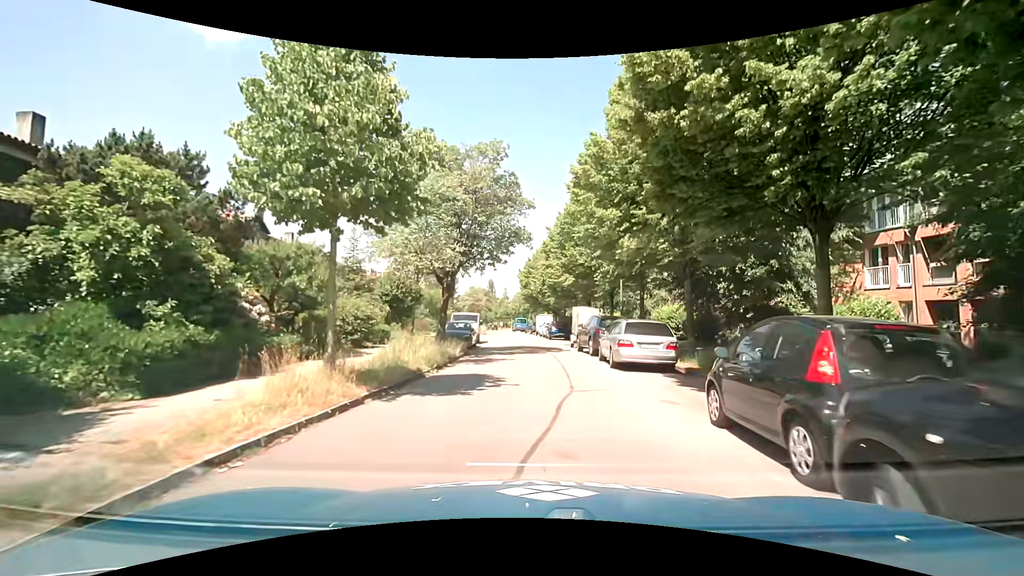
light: Day
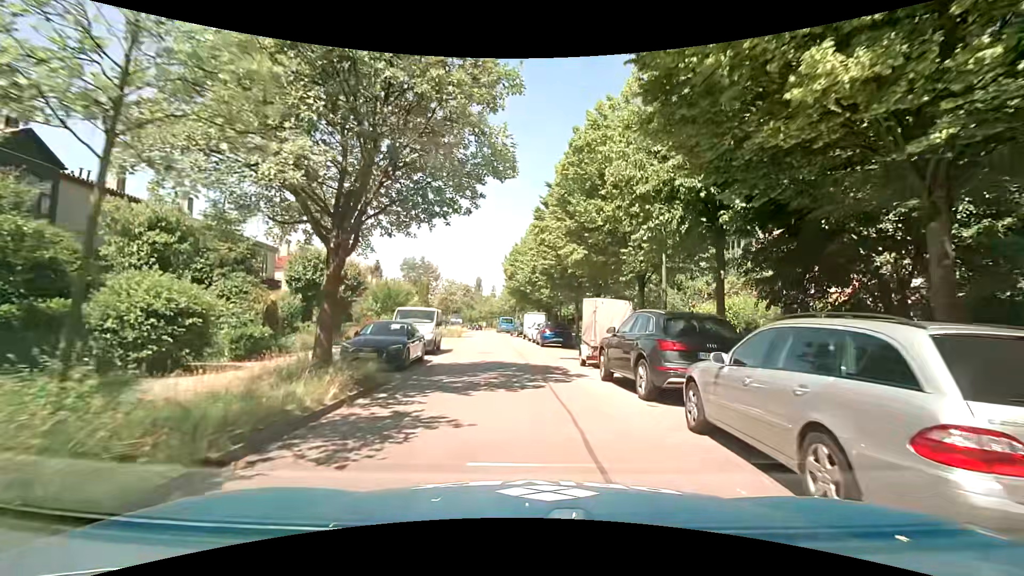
(+0.2, +11.3) m; 0°
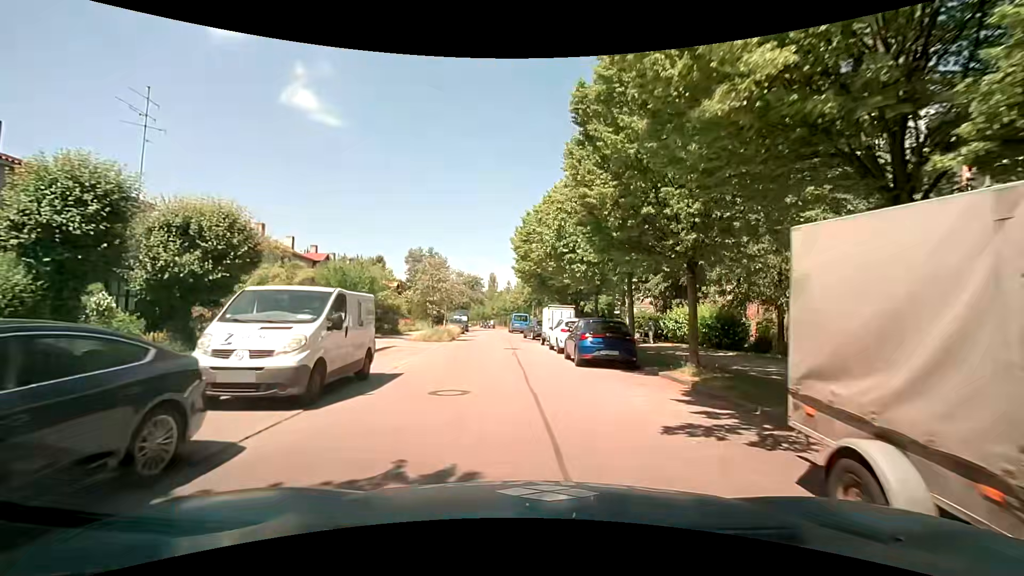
(+0.1, +13.0) m; -1°
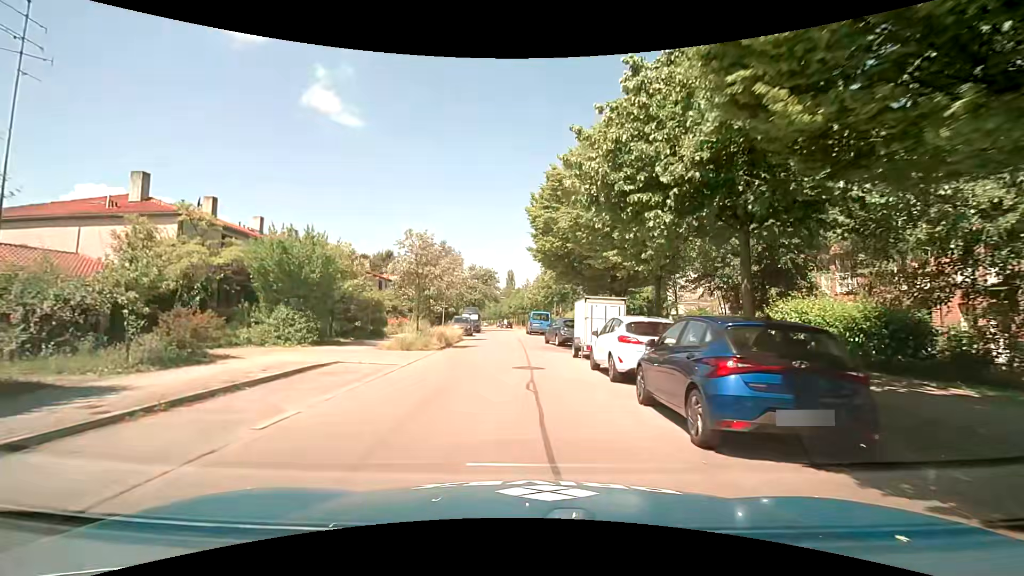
(-0.2, +9.2) m; -3°
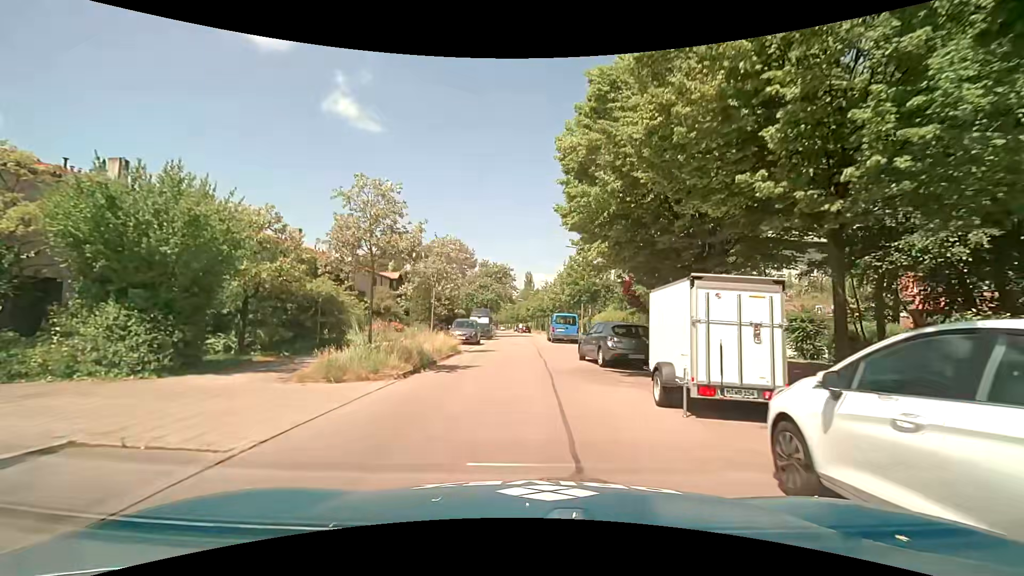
(-0.2, +9.3) m; -2°
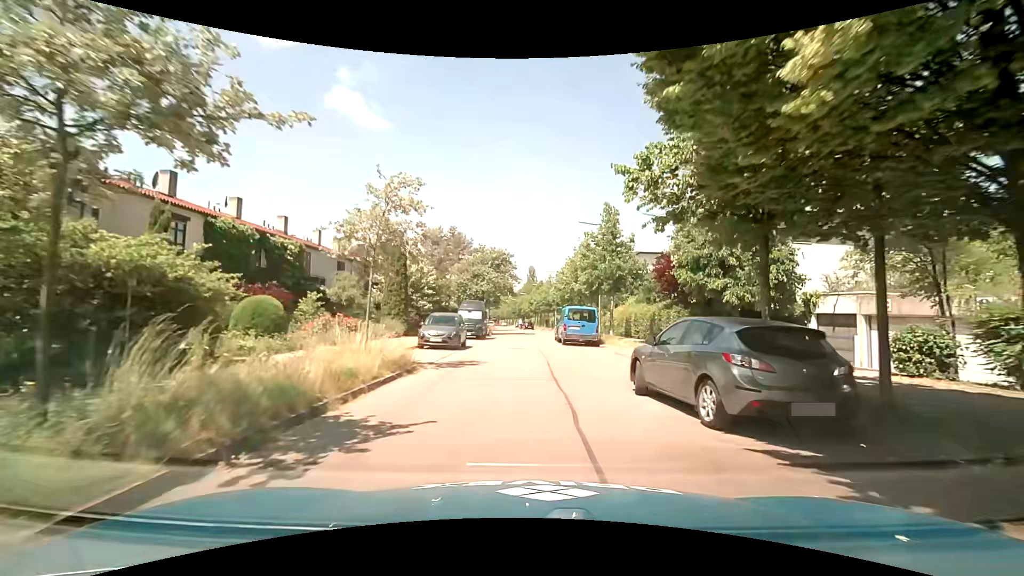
(-0.1, +9.2) m; 0°
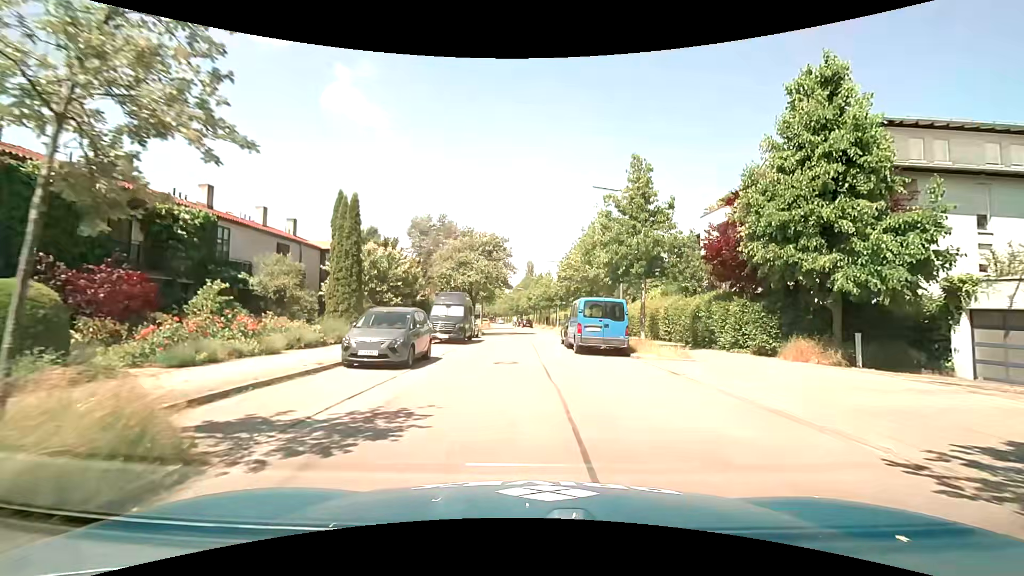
(0.0, +8.7) m; 0°
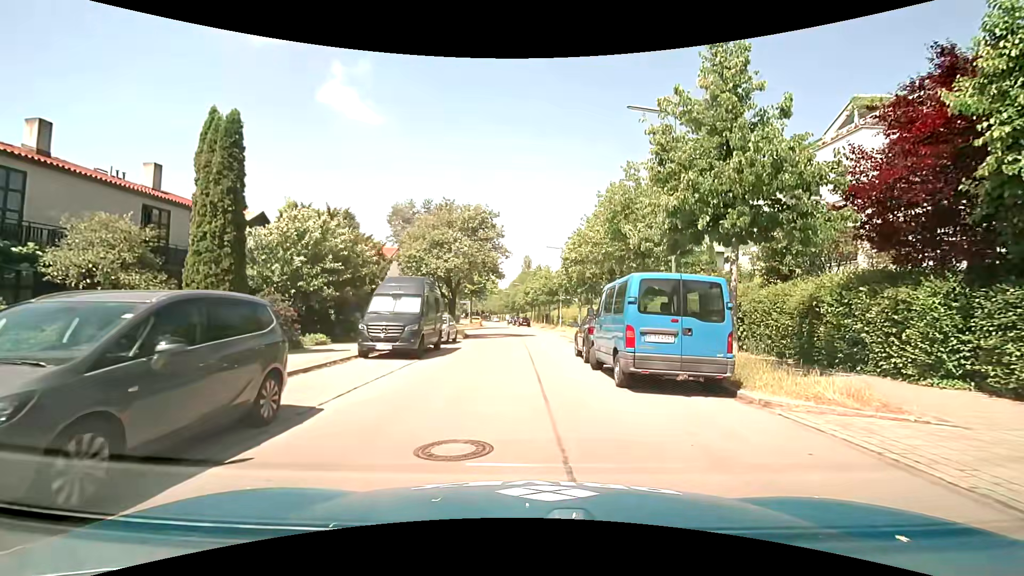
(0.0, +9.6) m; +1°
